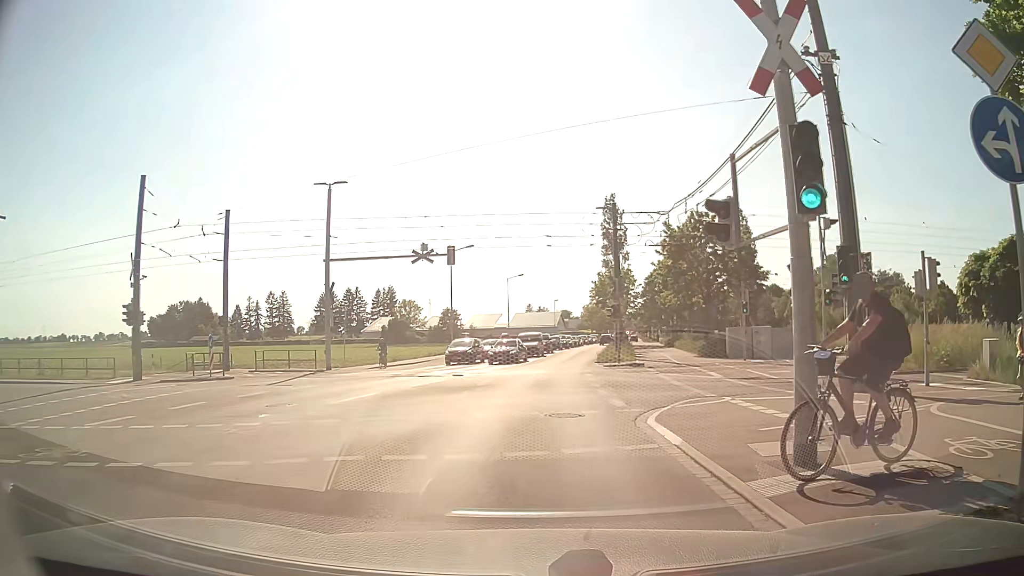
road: tertiary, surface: asphalt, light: Day
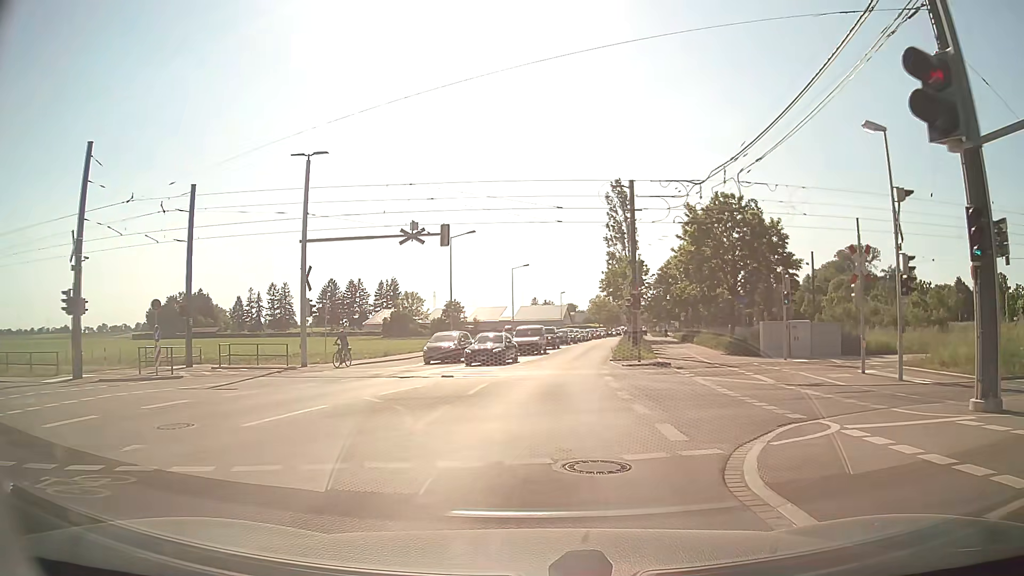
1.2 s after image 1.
(0.0, +5.4) m; +1°
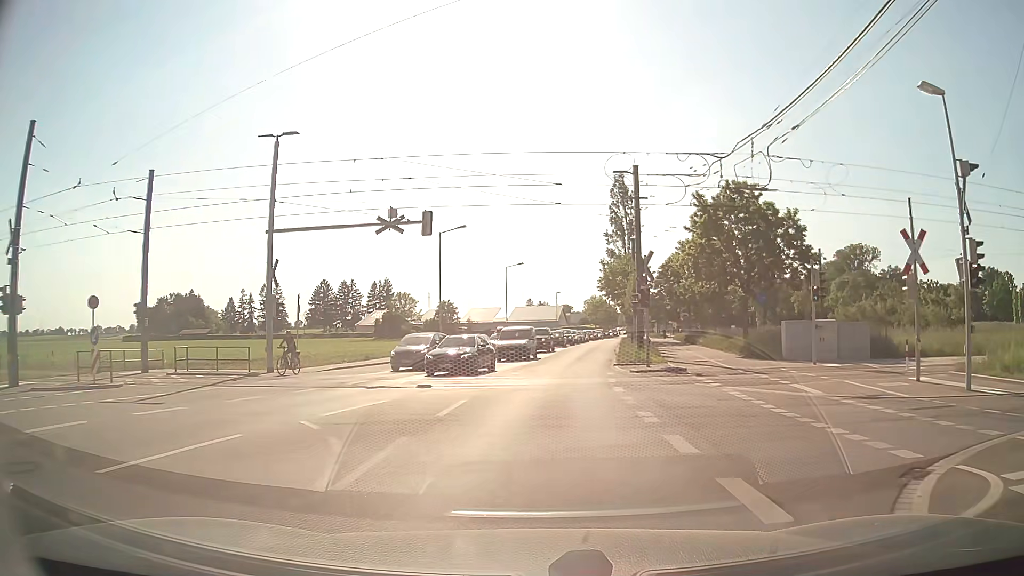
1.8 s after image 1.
(0.0, +4.0) m; +1°
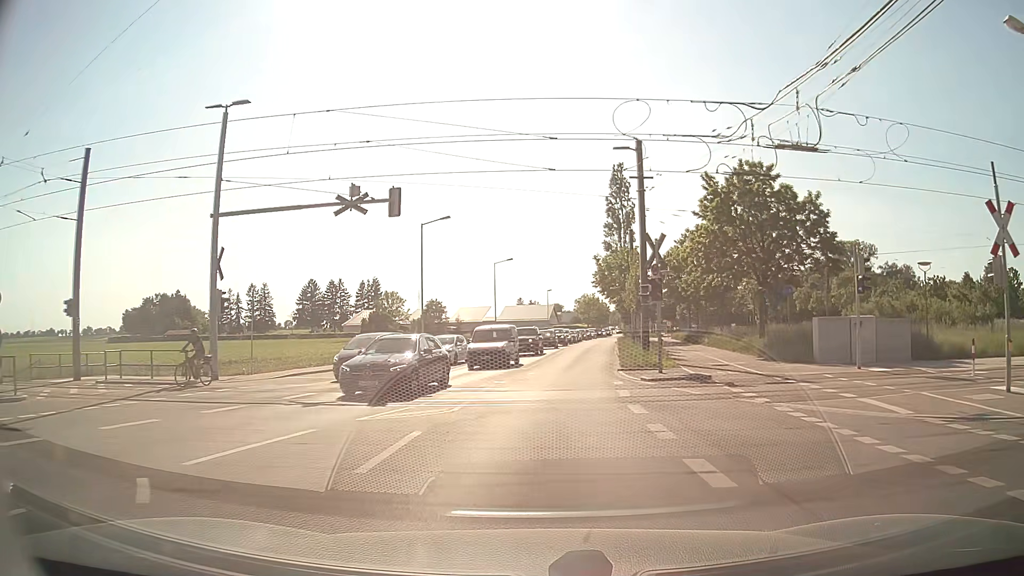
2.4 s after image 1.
(0.0, +4.7) m; 0°
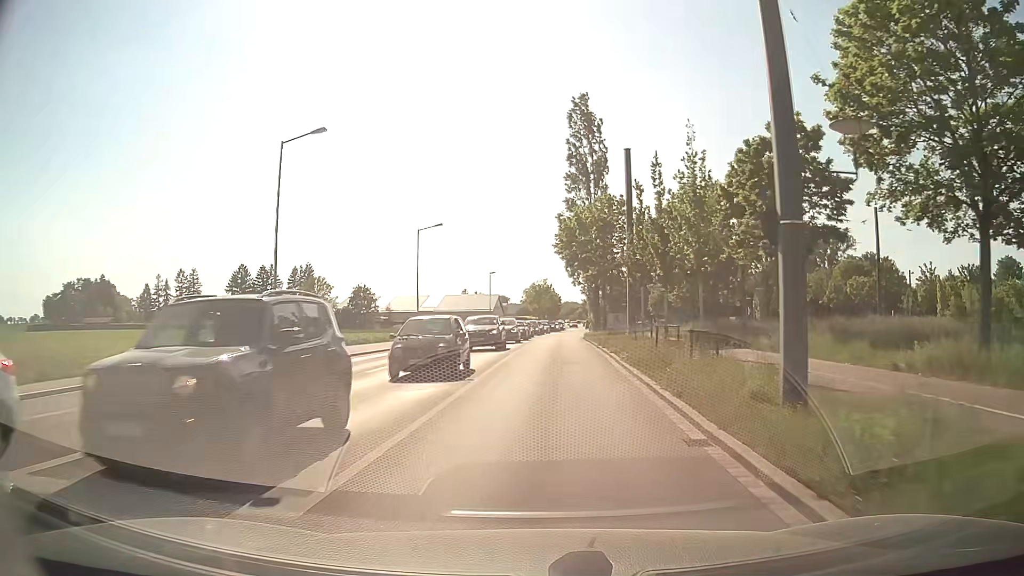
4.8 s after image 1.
(+0.9, +22.4) m; +5°
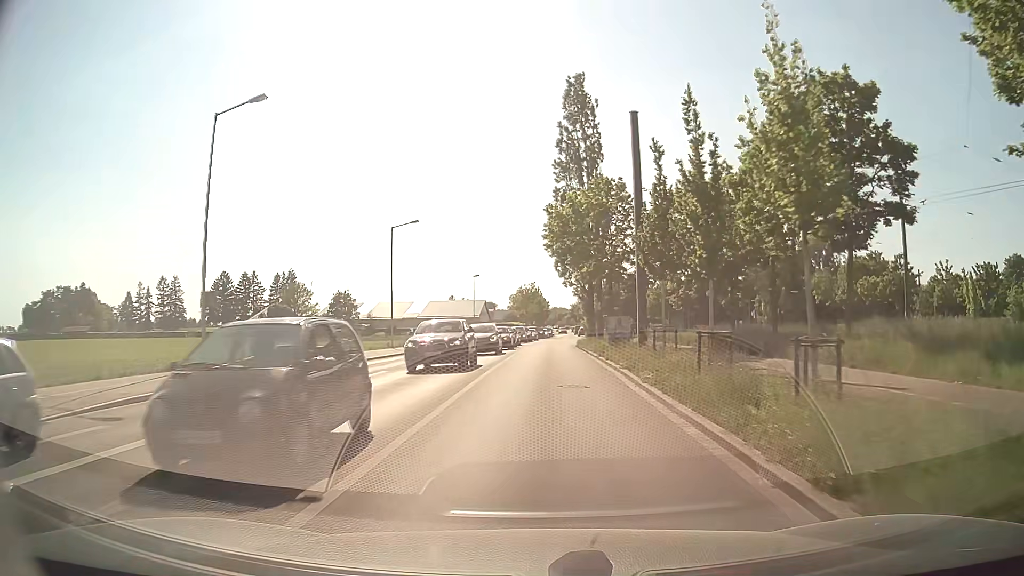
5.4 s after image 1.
(0.0, +6.4) m; +1°
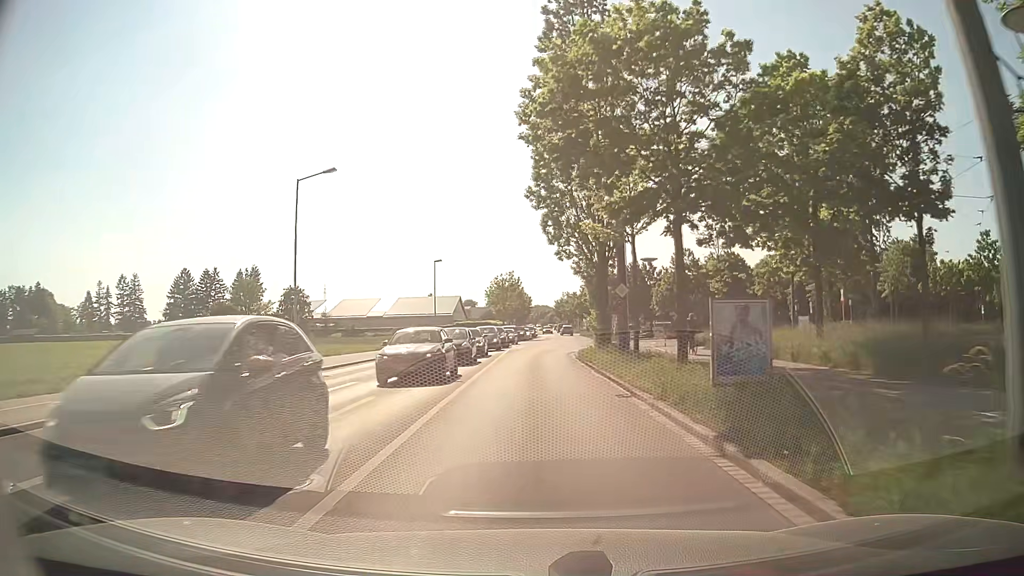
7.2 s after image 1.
(+0.2, +19.9) m; +2°
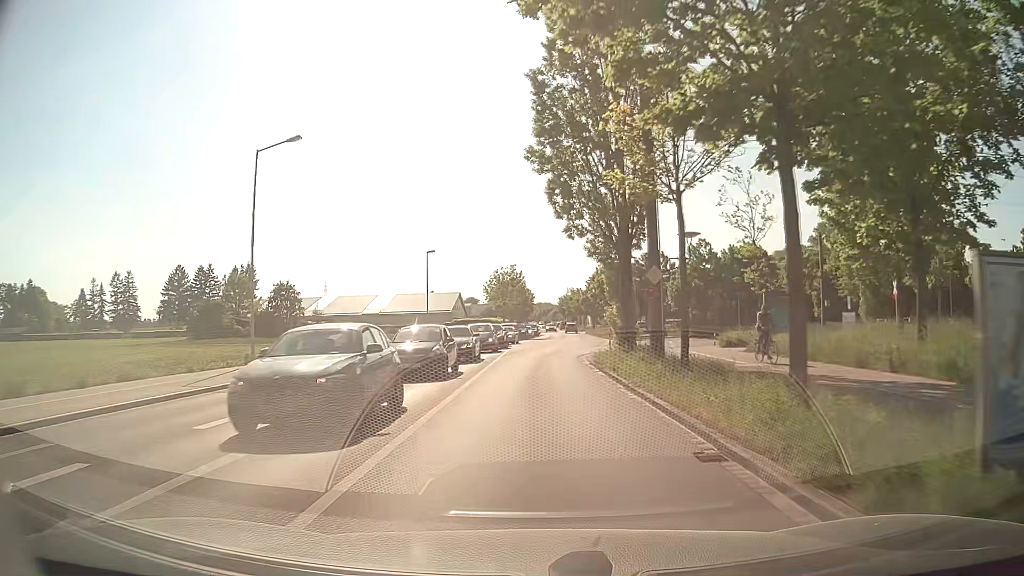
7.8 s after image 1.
(0.0, +6.5) m; 0°
(0, +10) (0, +20) (+1, +30) (+1, +40) (+3, +50) (+4, +60) (+4, +70) (+5, +80) (+5, +90) (+6, +100) m
